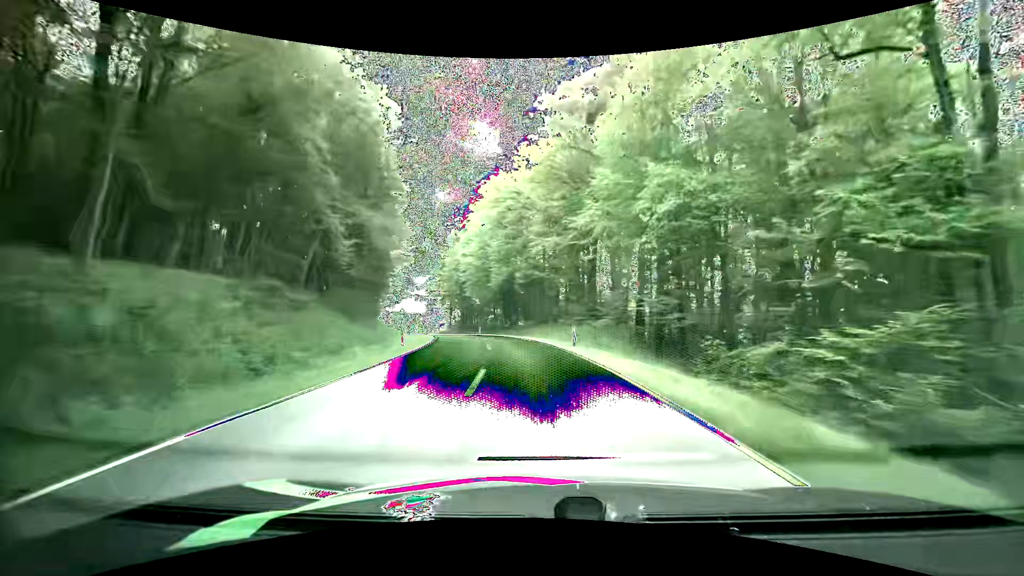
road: tertiary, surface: asphalt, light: Day
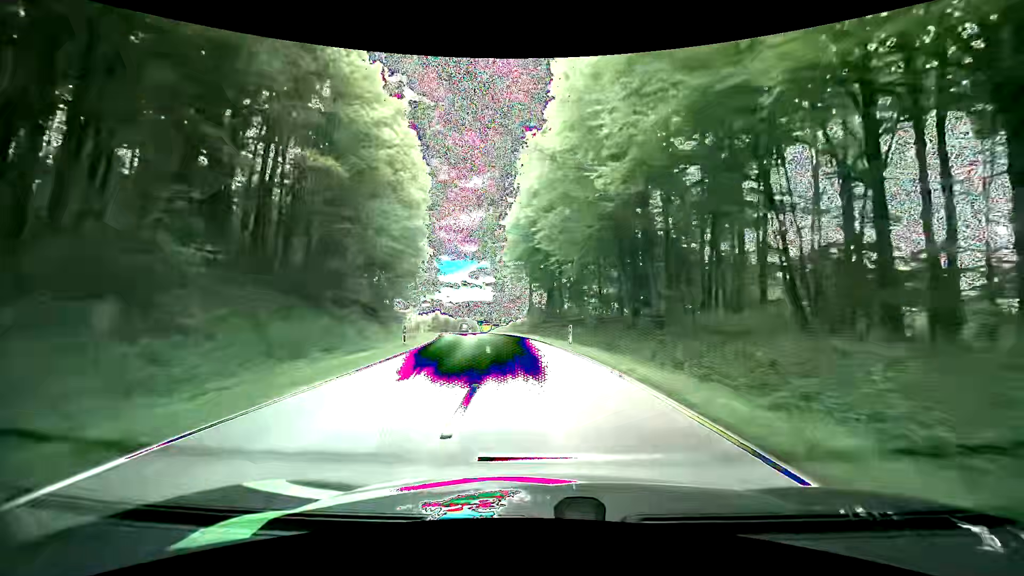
(-3.6, +40.5) m; -10°
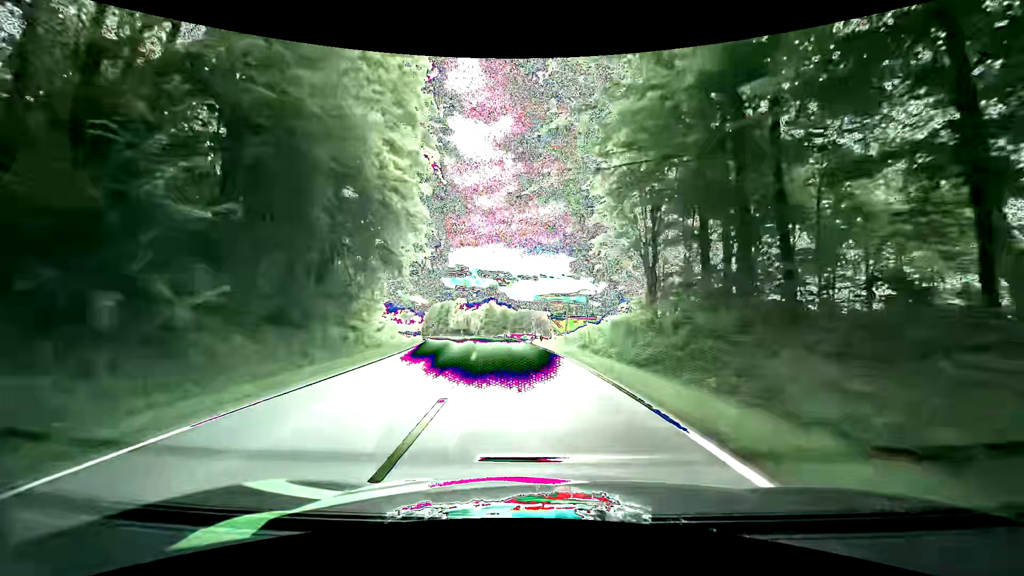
(-3.1, +39.0) m; -10°
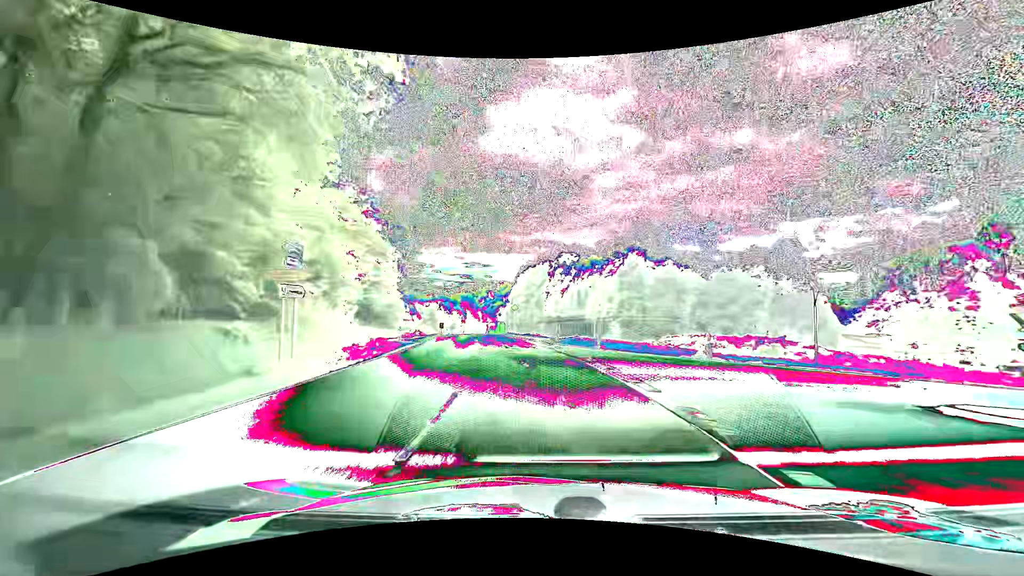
(-5.2, +49.5) m; -13°
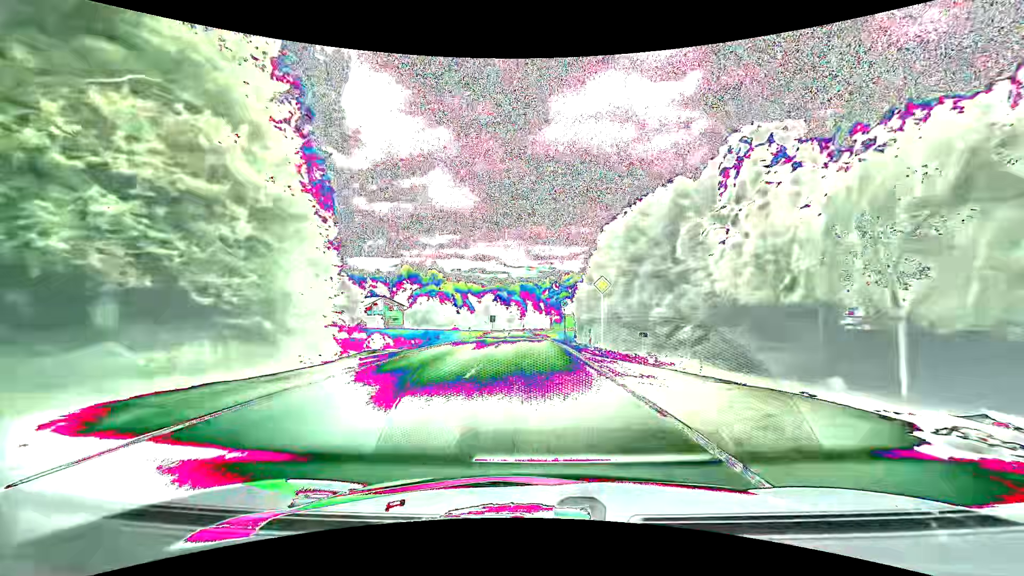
(-2.4, +30.9) m; -8°
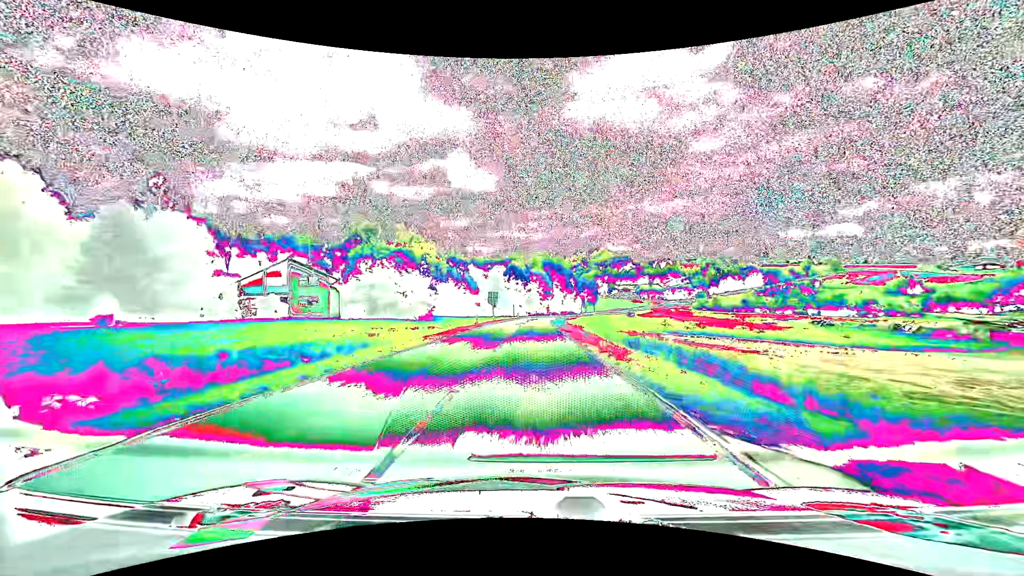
(-1.9, +56.9) m; -3°
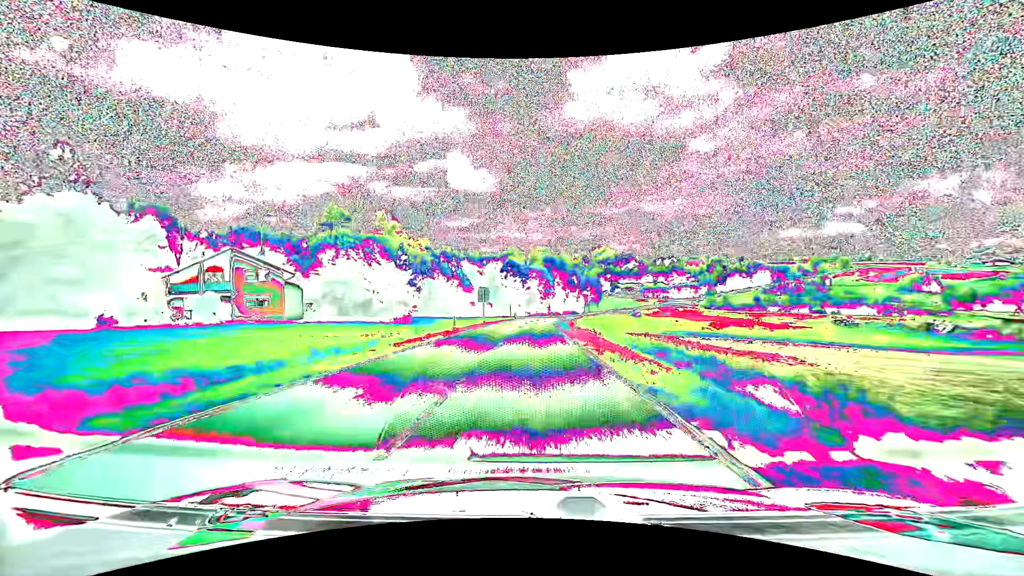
(0.0, +11.9) m; 0°
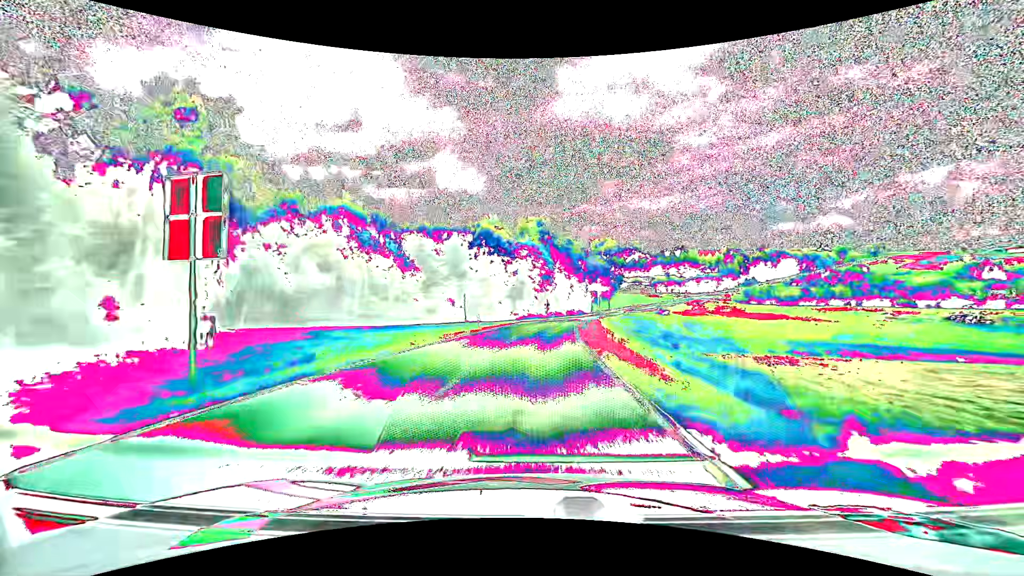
(0.0, +46.6) m; +1°
